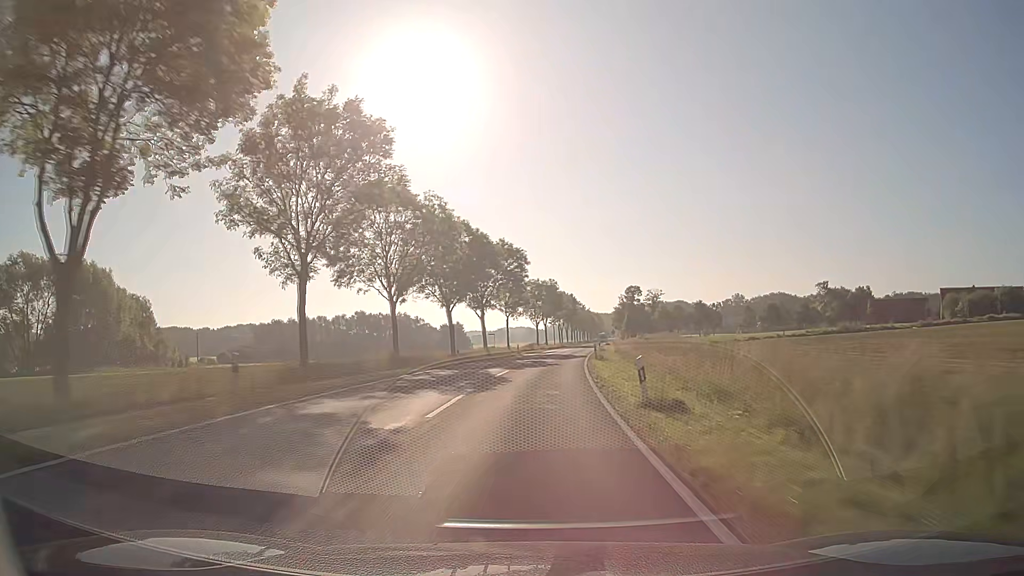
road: secondary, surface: asphalt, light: Day
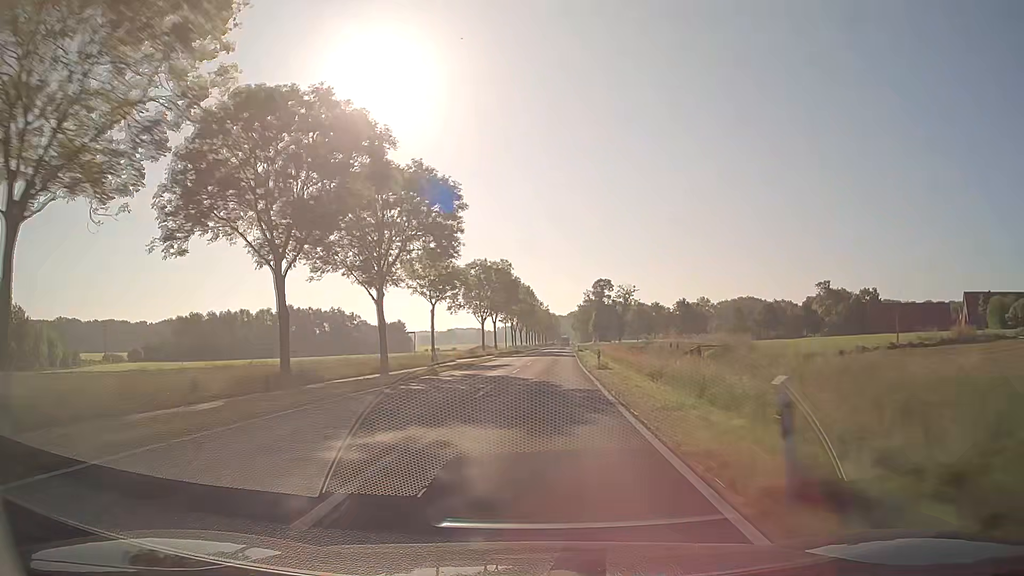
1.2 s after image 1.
(+1.2, +31.6) m; +4°
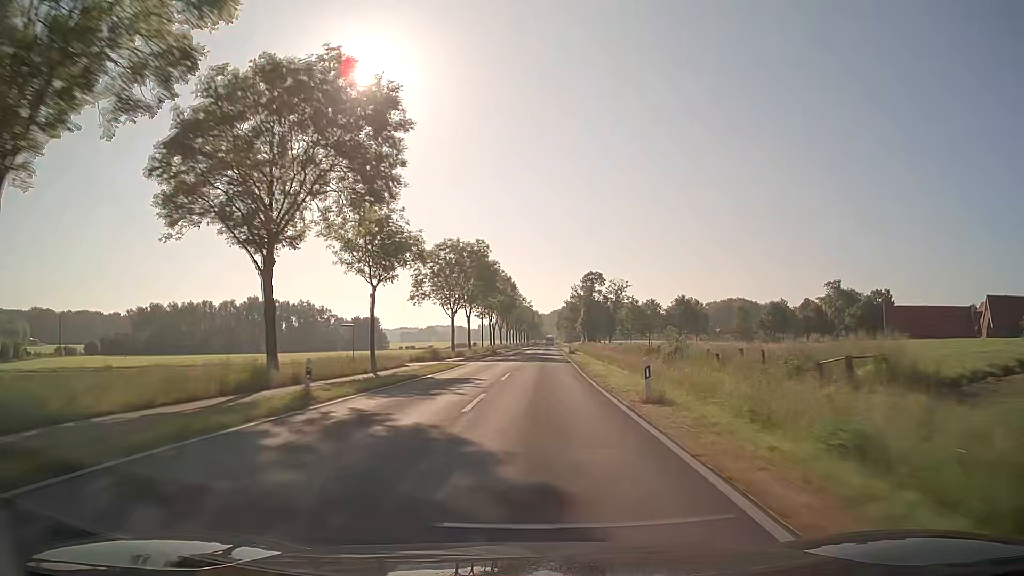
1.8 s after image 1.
(+0.2, +15.8) m; +2°
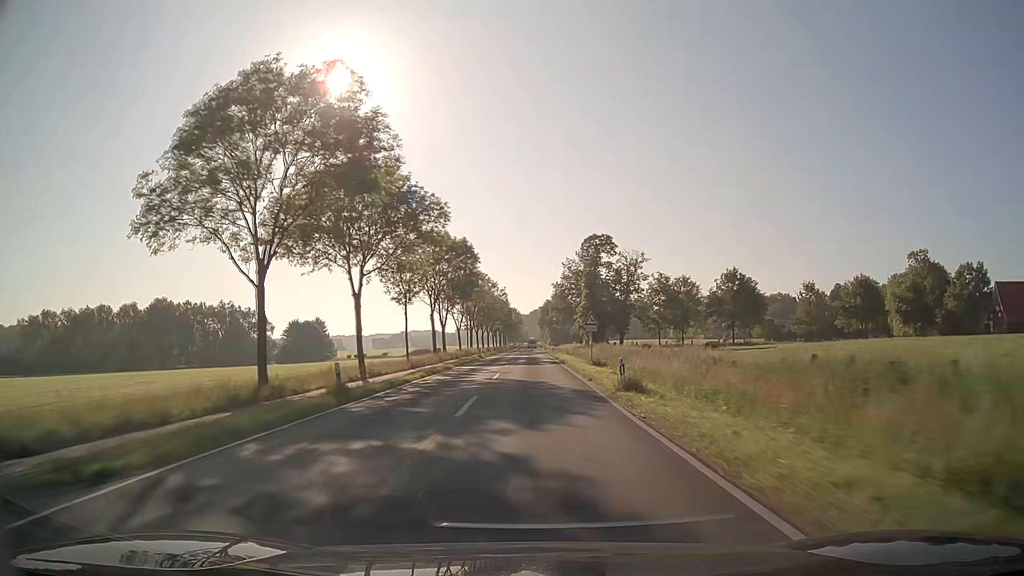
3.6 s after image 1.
(+1.3, +47.6) m; +2°
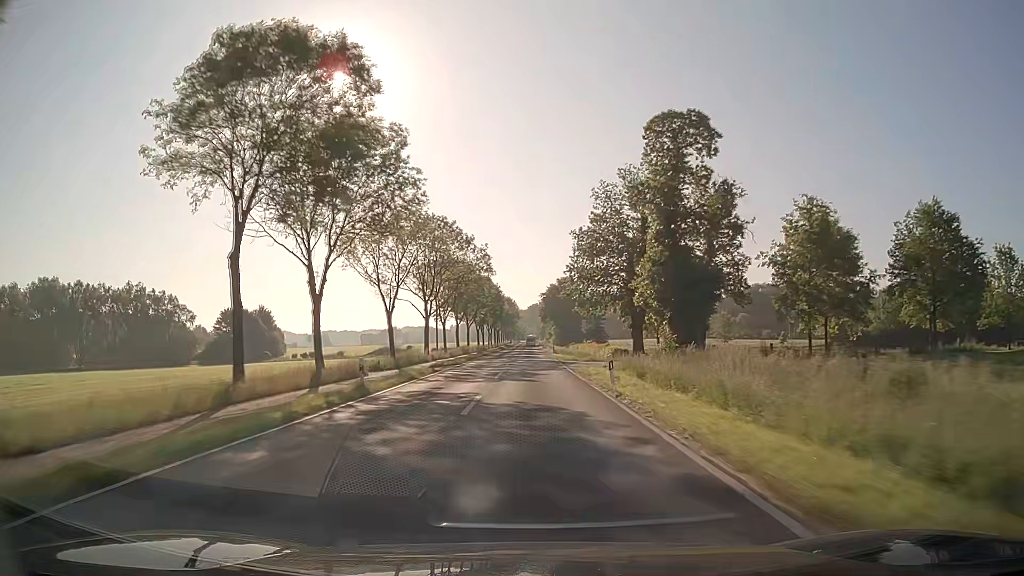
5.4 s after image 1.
(-0.1, +47.5) m; 0°
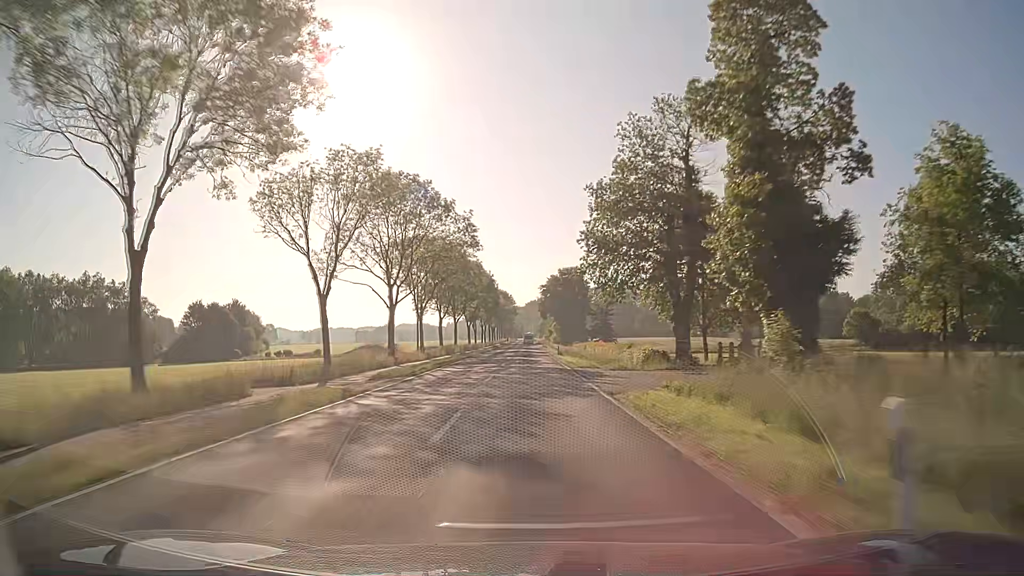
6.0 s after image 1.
(0.0, +15.8) m; 0°
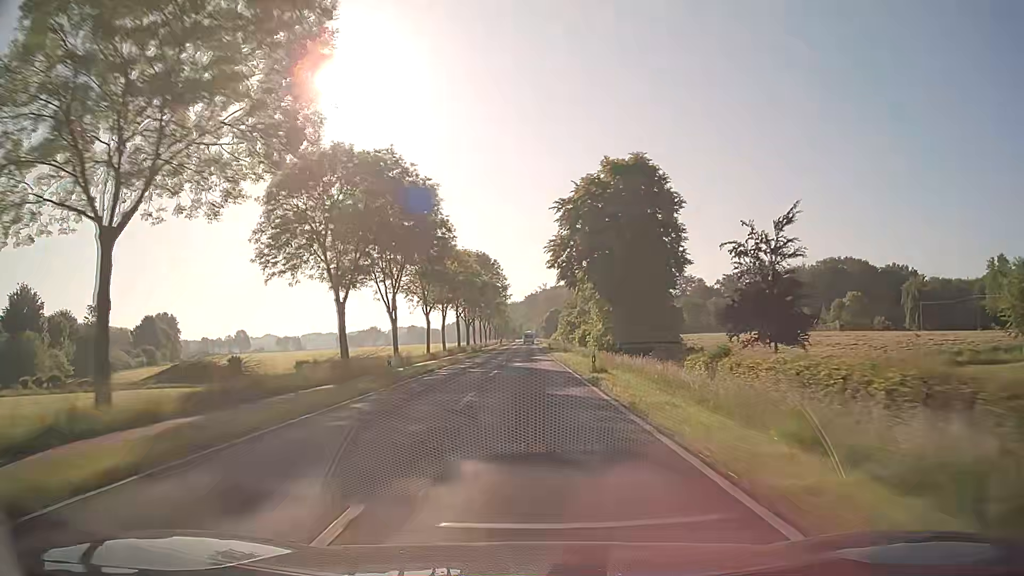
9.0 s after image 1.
(+0.1, +79.3) m; 0°
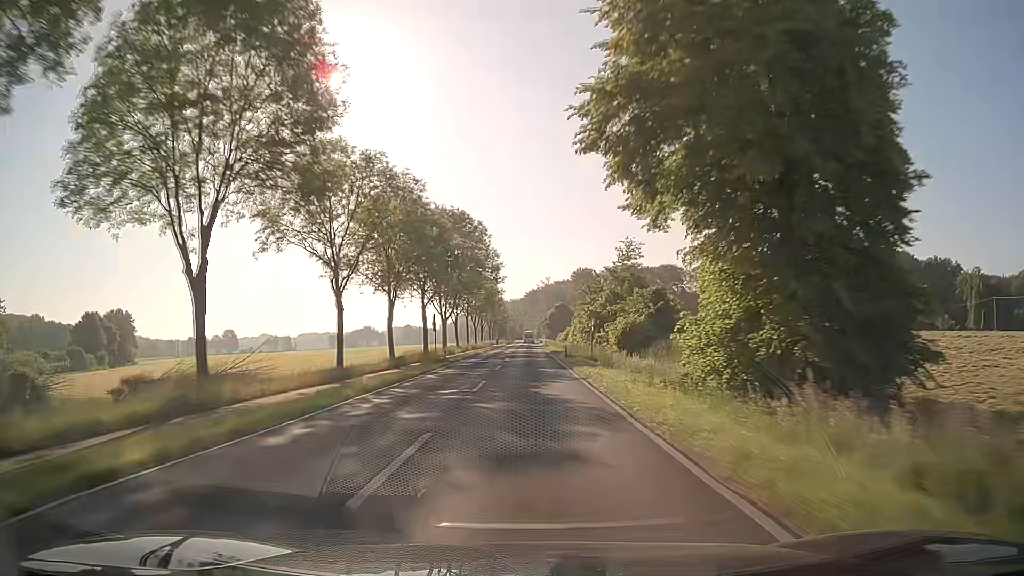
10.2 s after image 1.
(0.0, +31.7) m; 0°
